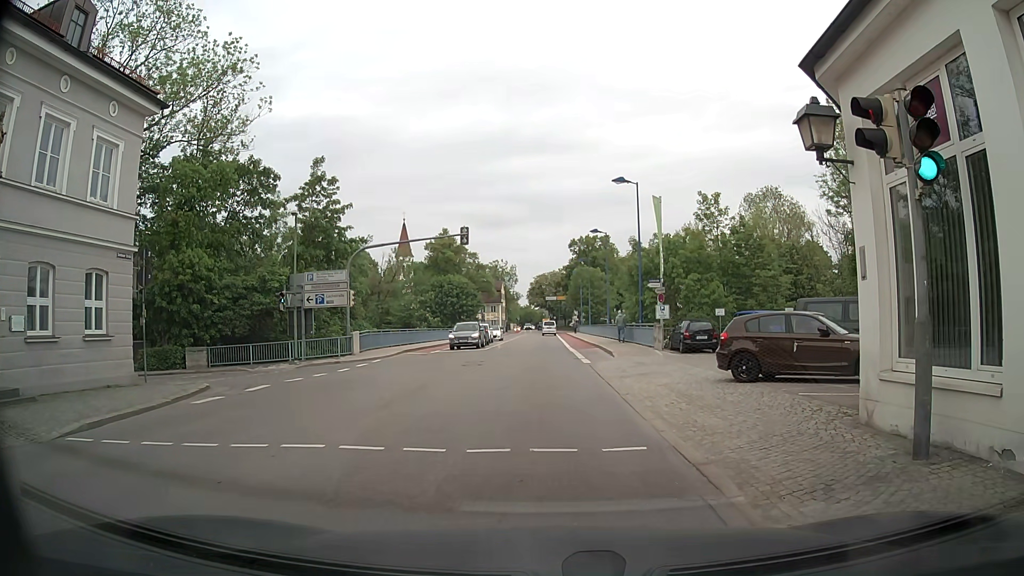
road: residential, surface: asphalt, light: Day
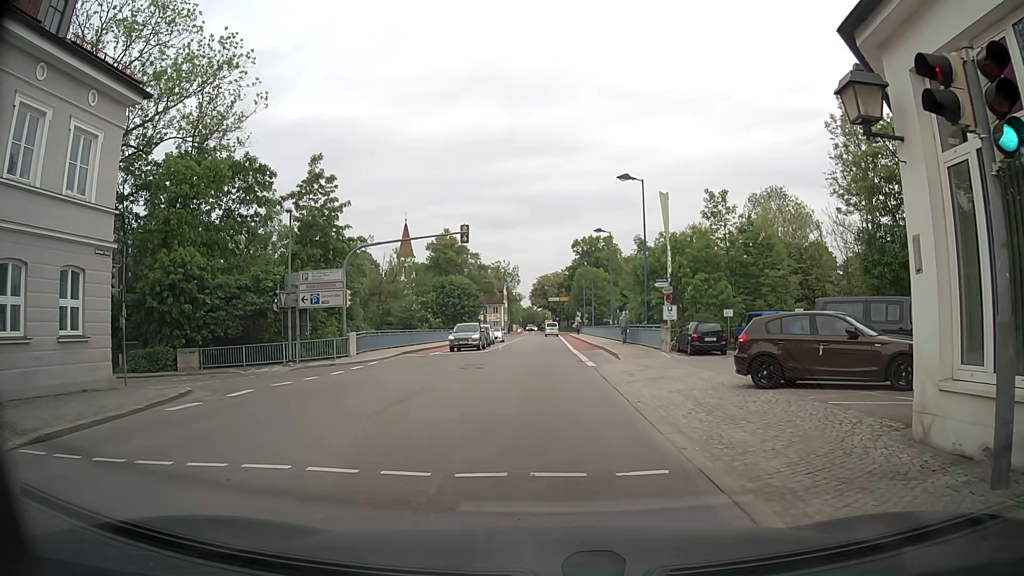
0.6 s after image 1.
(0.0, +1.4) m; 0°
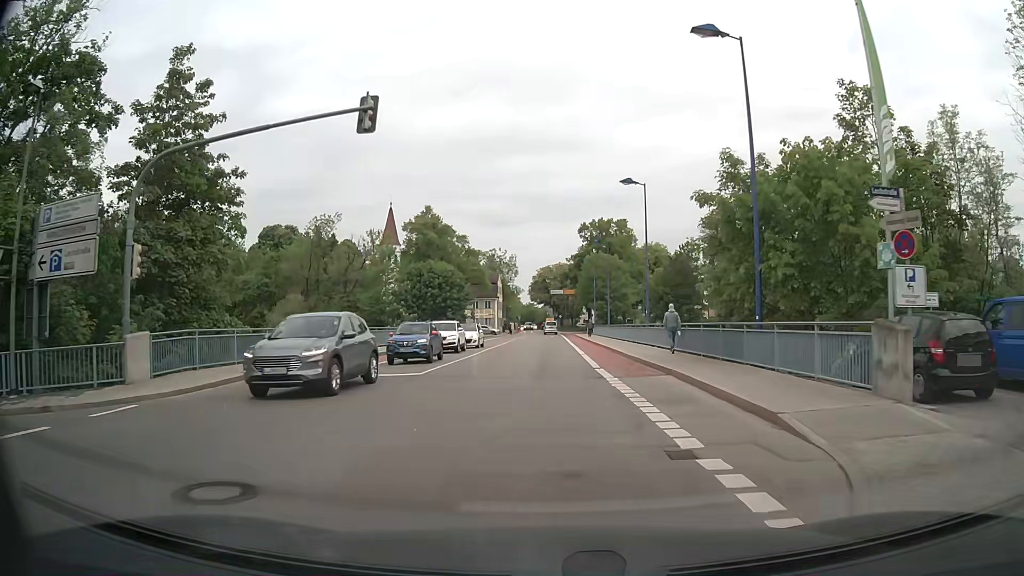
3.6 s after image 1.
(-0.7, +20.8) m; -2°
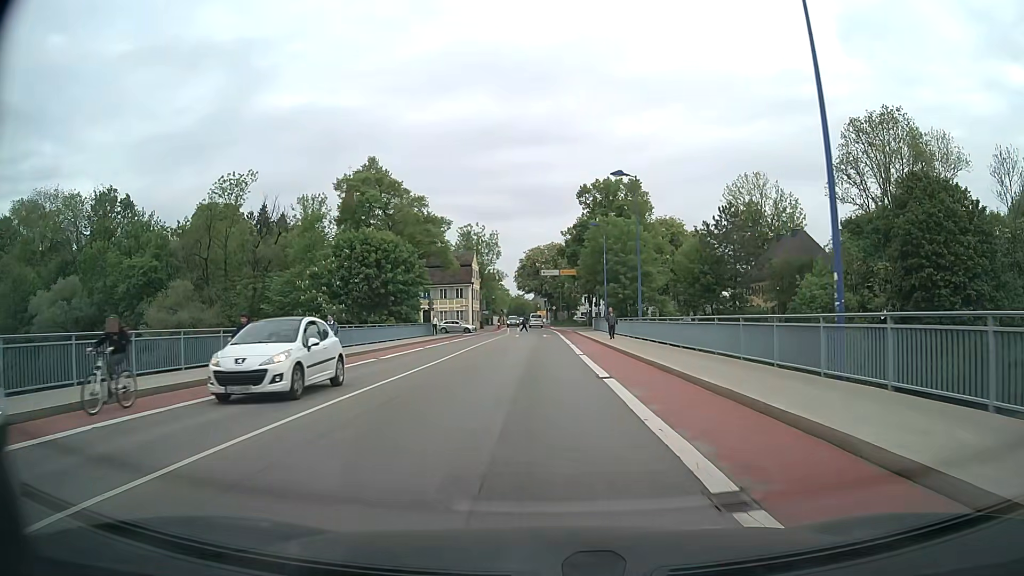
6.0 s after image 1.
(+0.1, +26.9) m; +1°
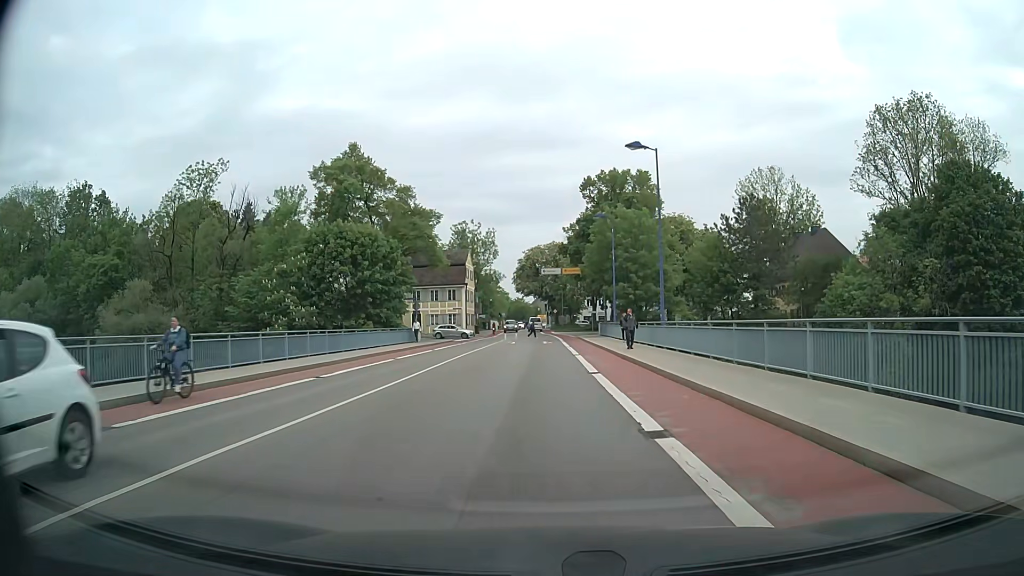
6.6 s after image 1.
(0.0, +7.3) m; 0°
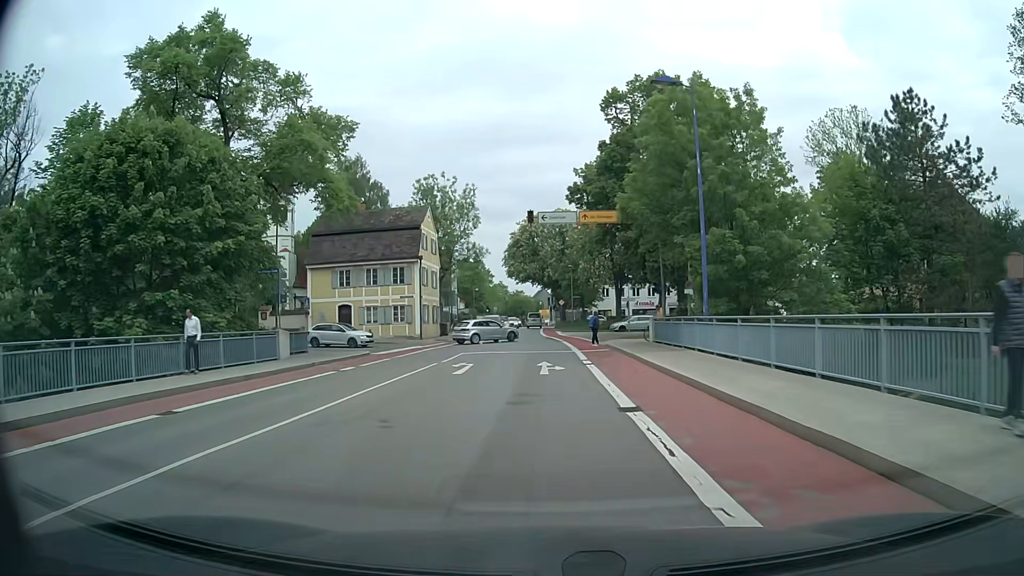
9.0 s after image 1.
(0.0, +29.3) m; 0°
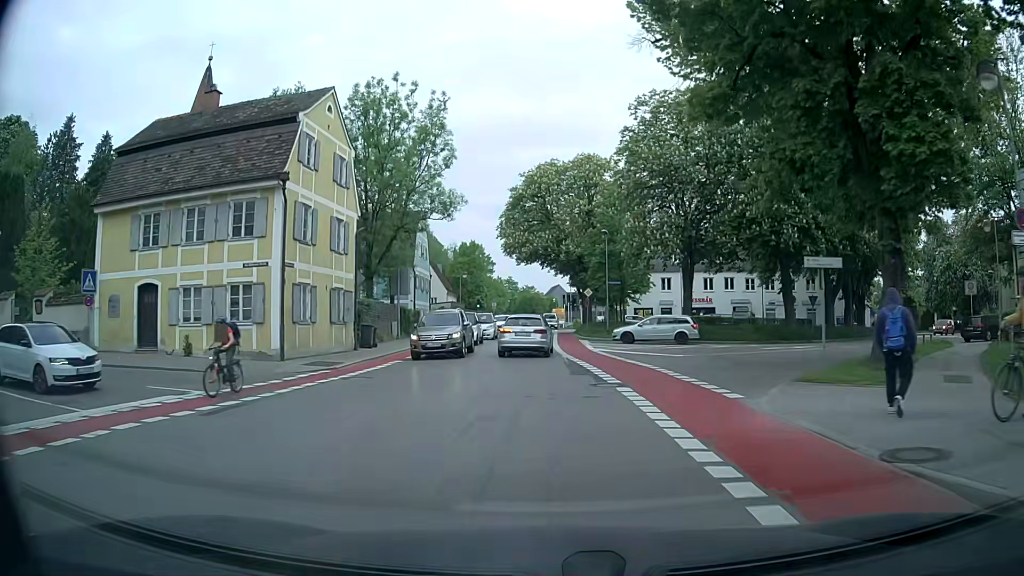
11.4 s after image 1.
(-0.2, +27.7) m; -1°
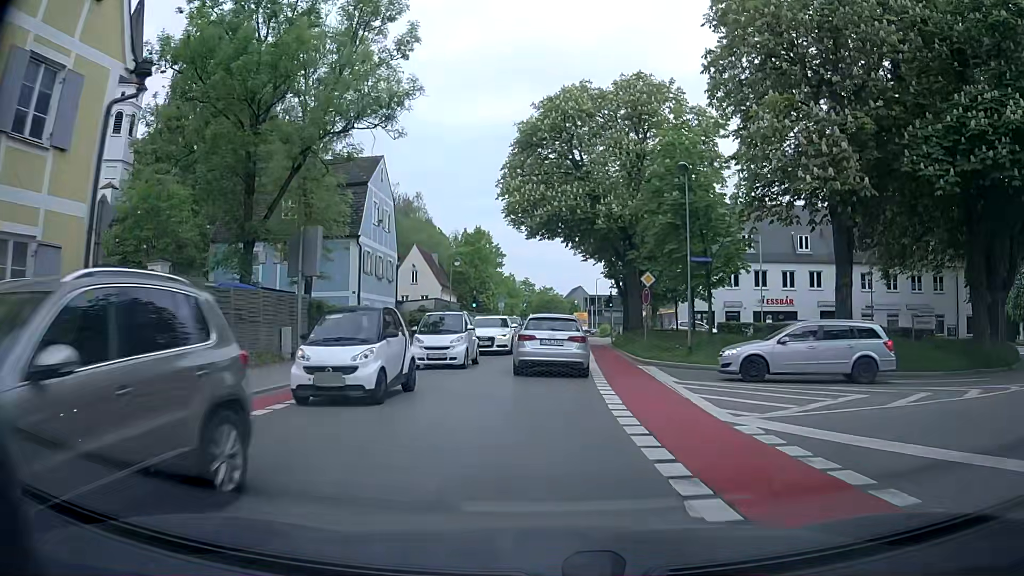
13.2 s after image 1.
(-0.4, +18.8) m; -2°
(0, +10) (0, +20) (+1, +30) (+1, +40) (+1, +50) (+2, +60) (+2, +70) (+2, +80) (+2, +90) (+2, +100) m
